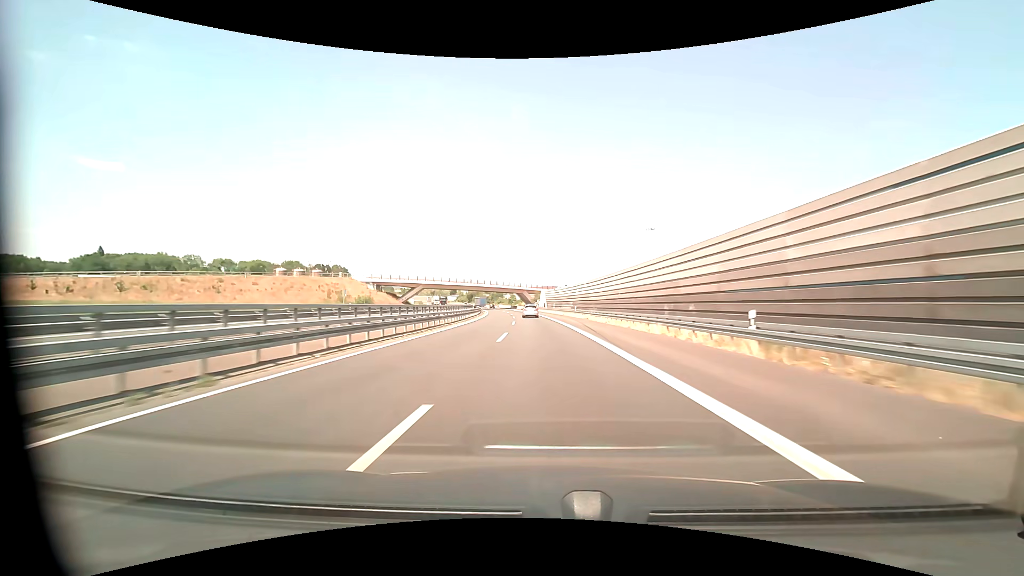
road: motorway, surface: asphalt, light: Day
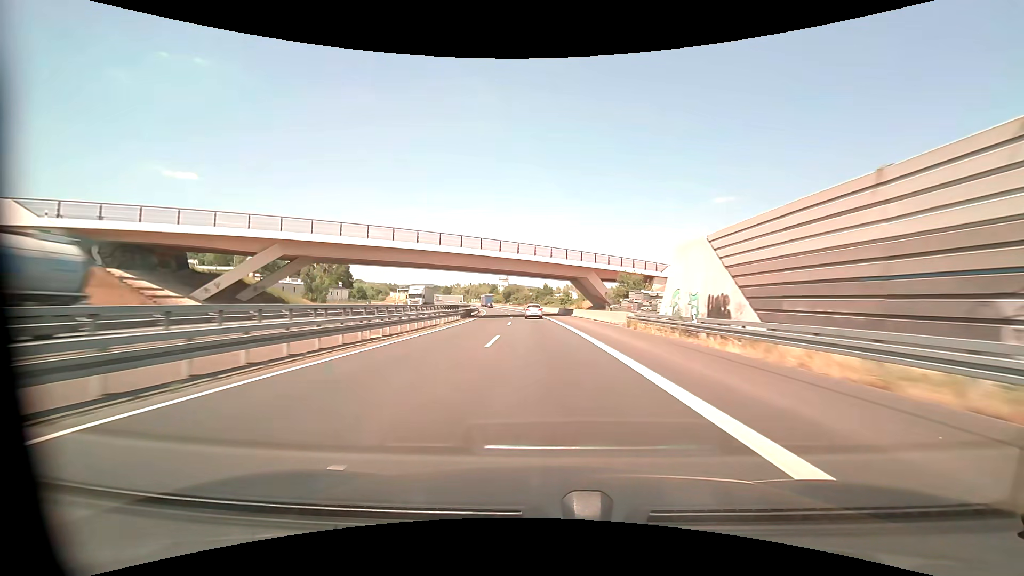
(-5.1, +93.1) m; -6°
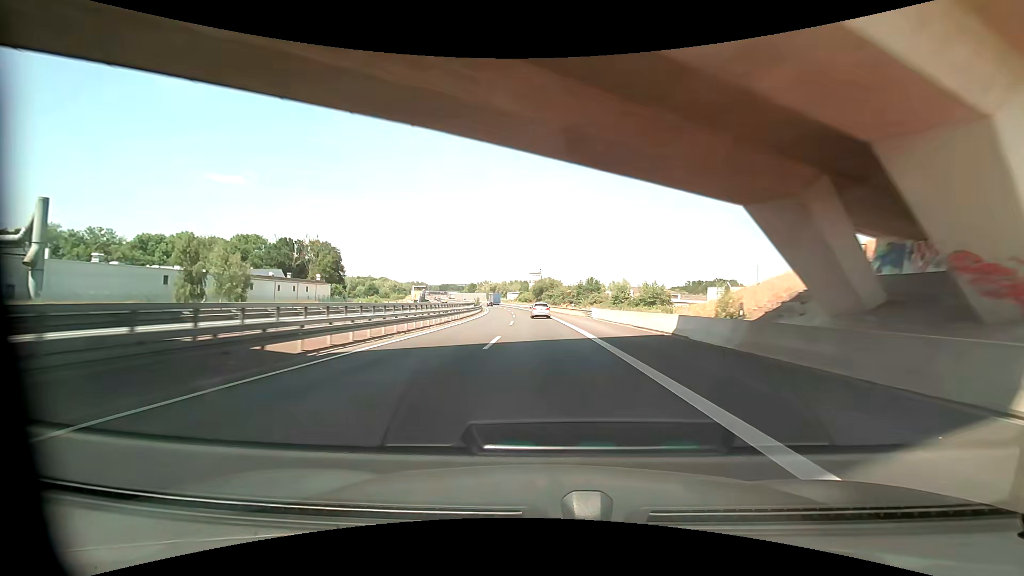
(-2.1, +55.8) m; -4°
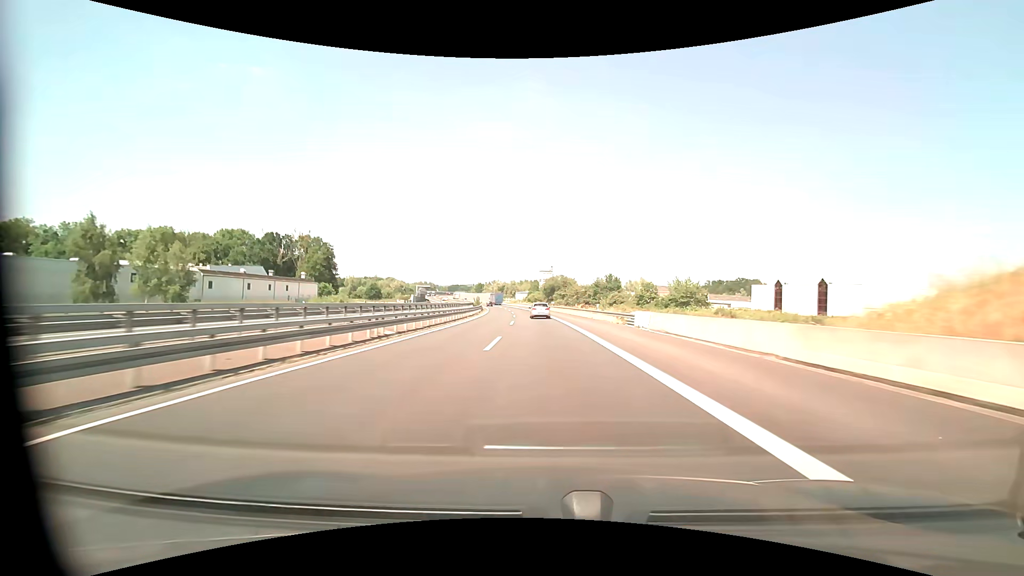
(-0.2, +18.4) m; -1°
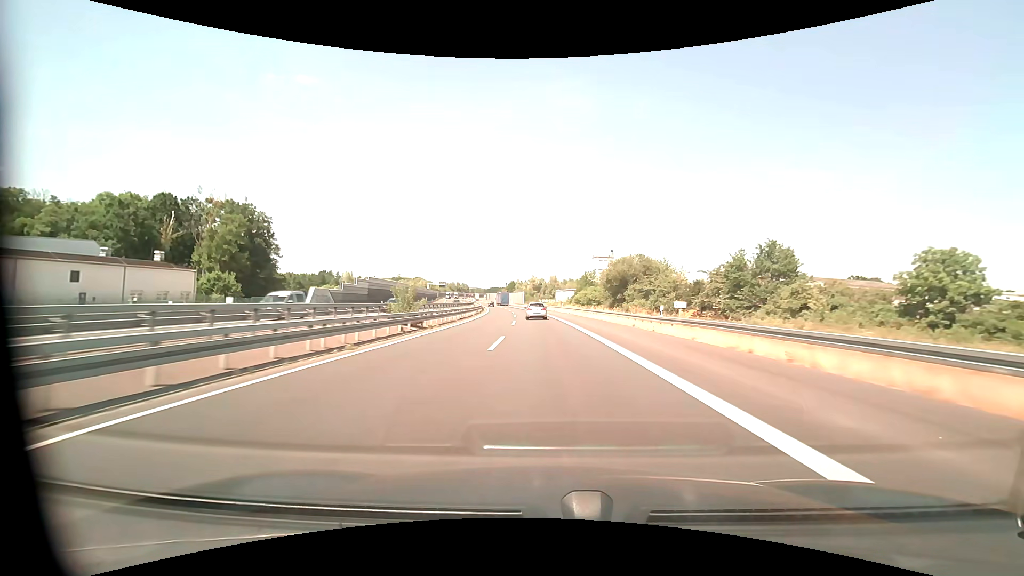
(-3.2, +72.3) m; -5°
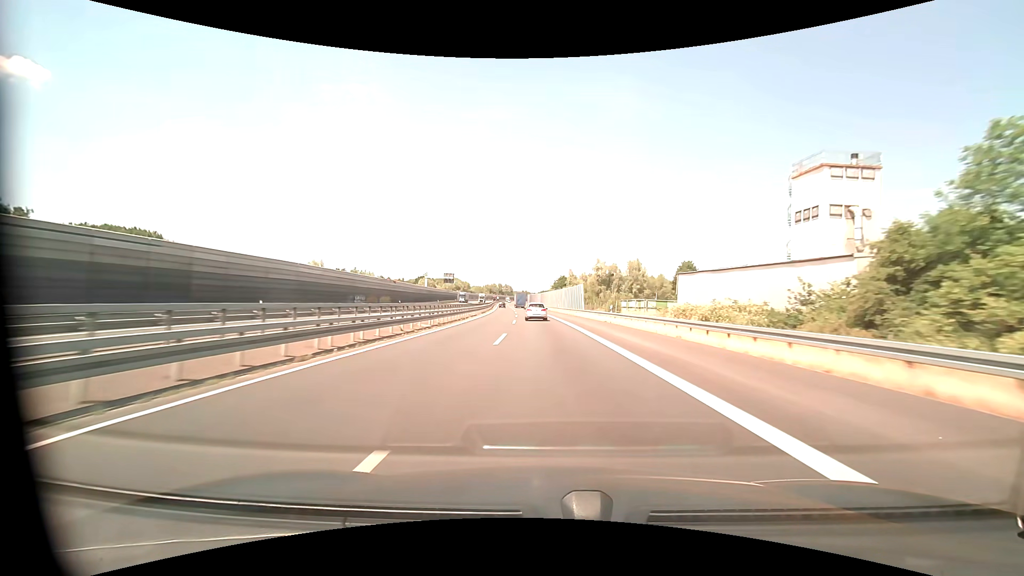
(-4.8, +88.4) m; -6°
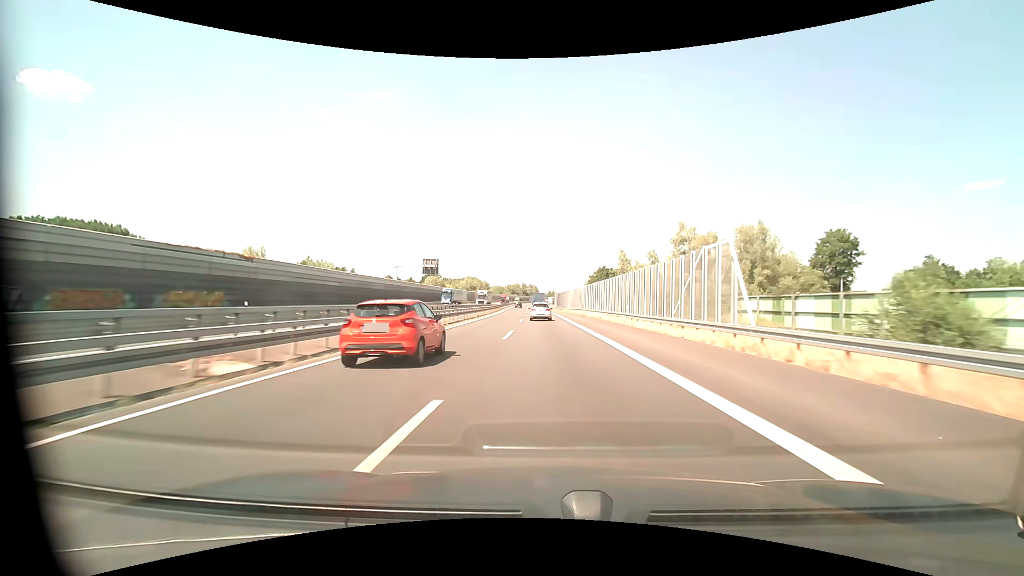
(-1.5, +52.0) m; -3°
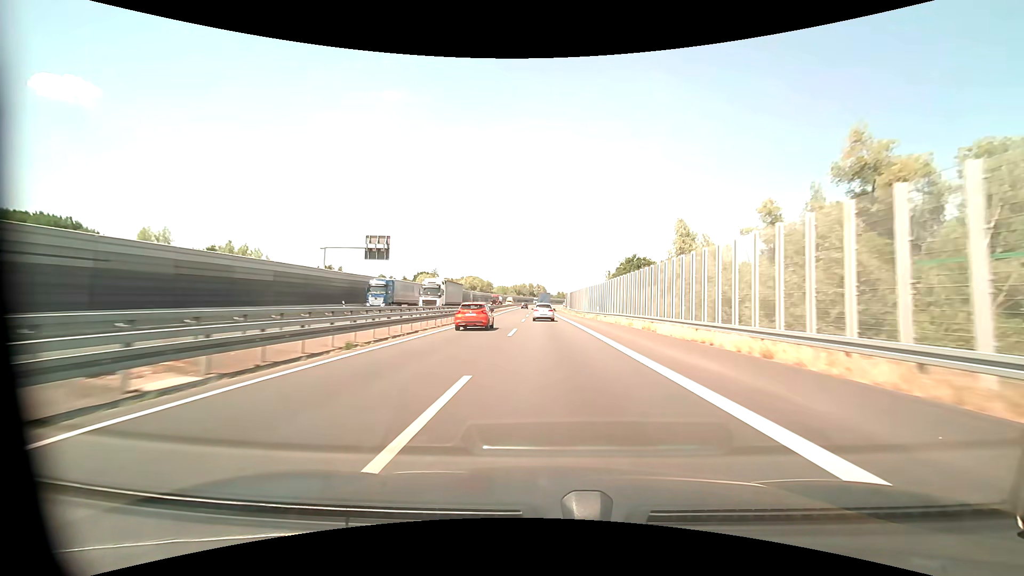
(-0.4, +33.8) m; -1°
(0, +10) (0, +20) (0, +30) (0, +40) (0, +50) (0, +60) (0, +70) (0, +80) (0, +90) (0, +100) m
